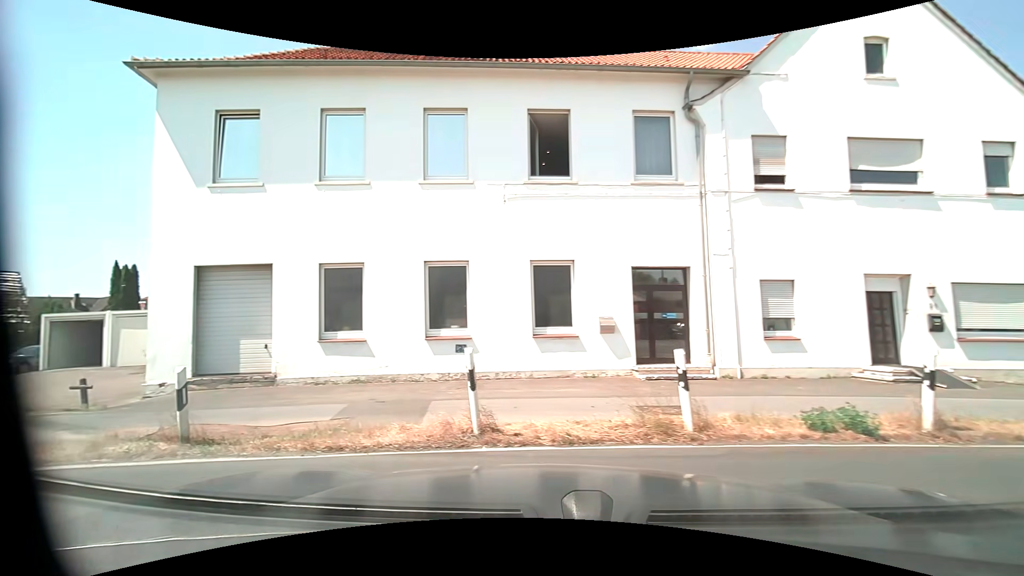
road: residential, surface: asphalt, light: Day
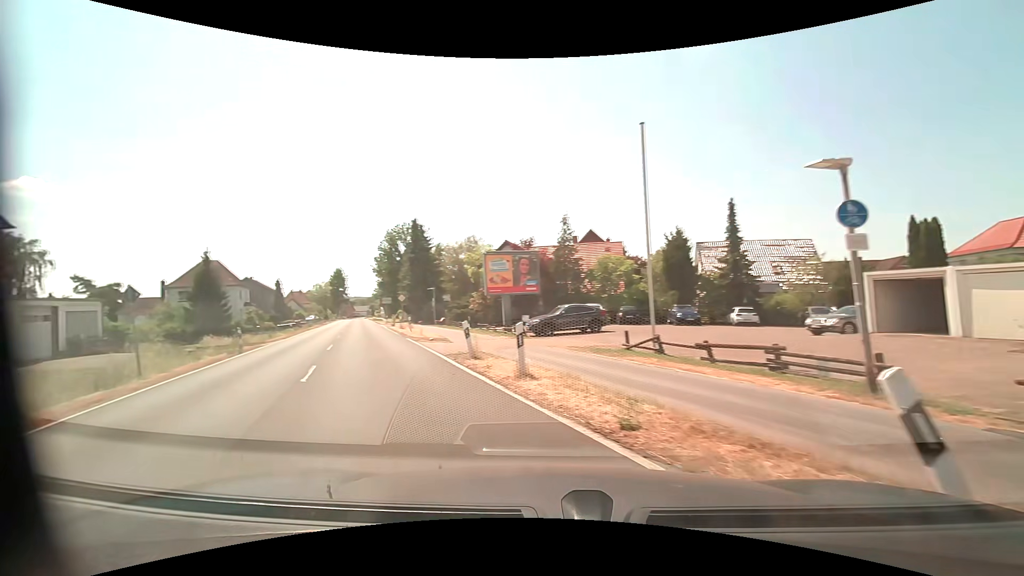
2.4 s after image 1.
(-3.5, +4.8) m; -73°
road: primary
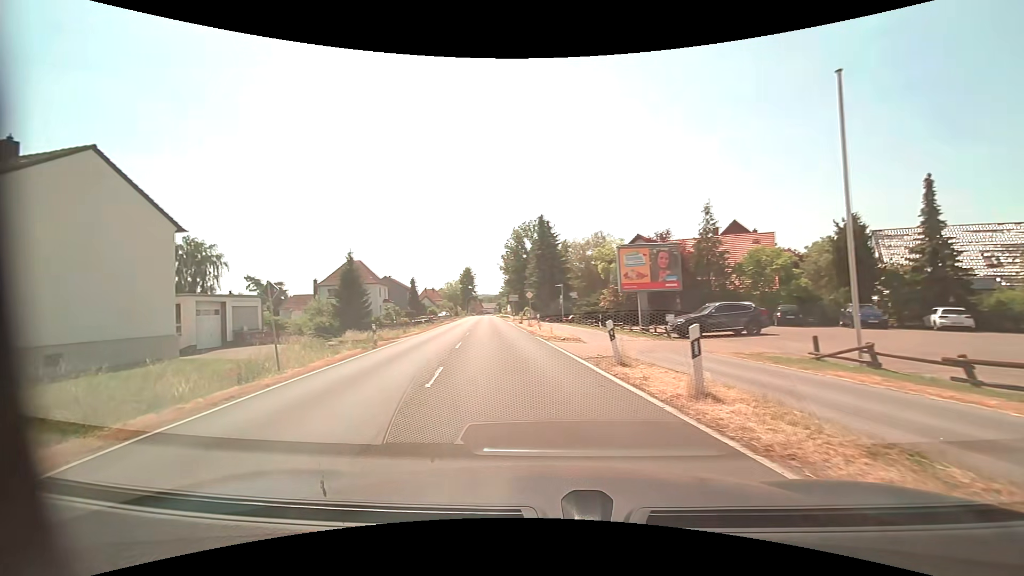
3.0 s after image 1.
(-0.3, +2.0) m; -15°
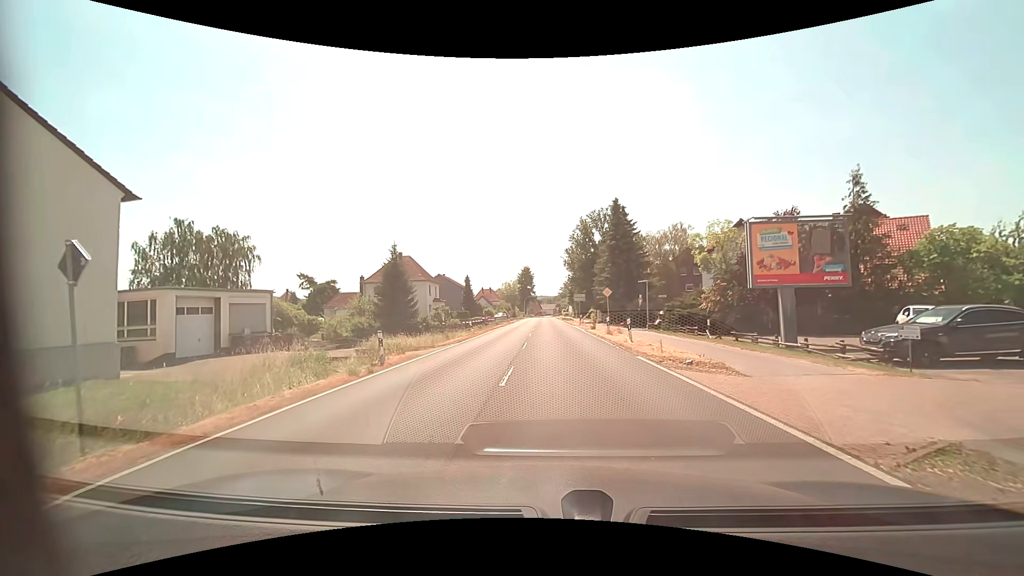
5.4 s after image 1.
(-1.3, +9.2) m; -8°
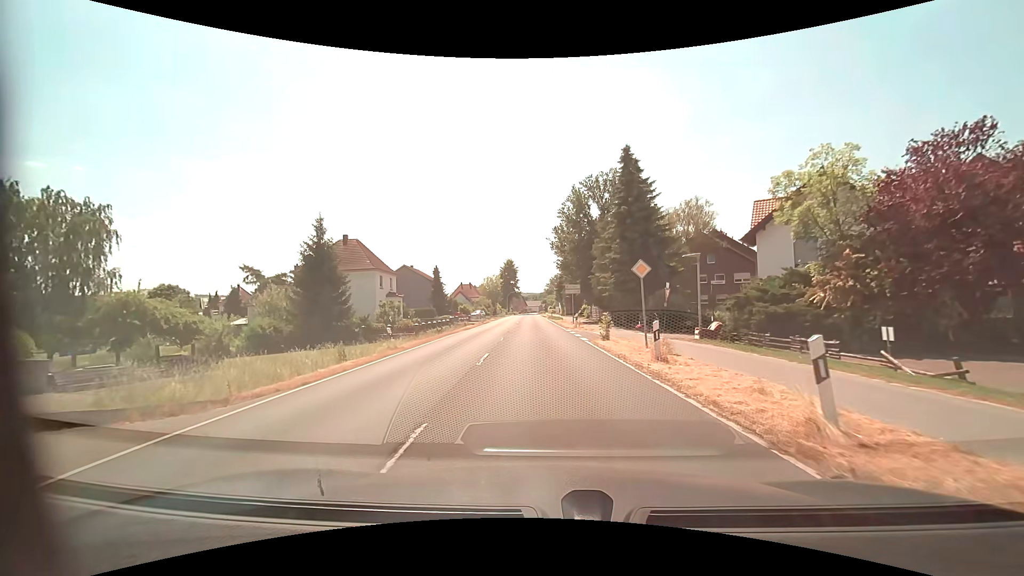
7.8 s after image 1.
(+0.5, +15.7) m; +2°
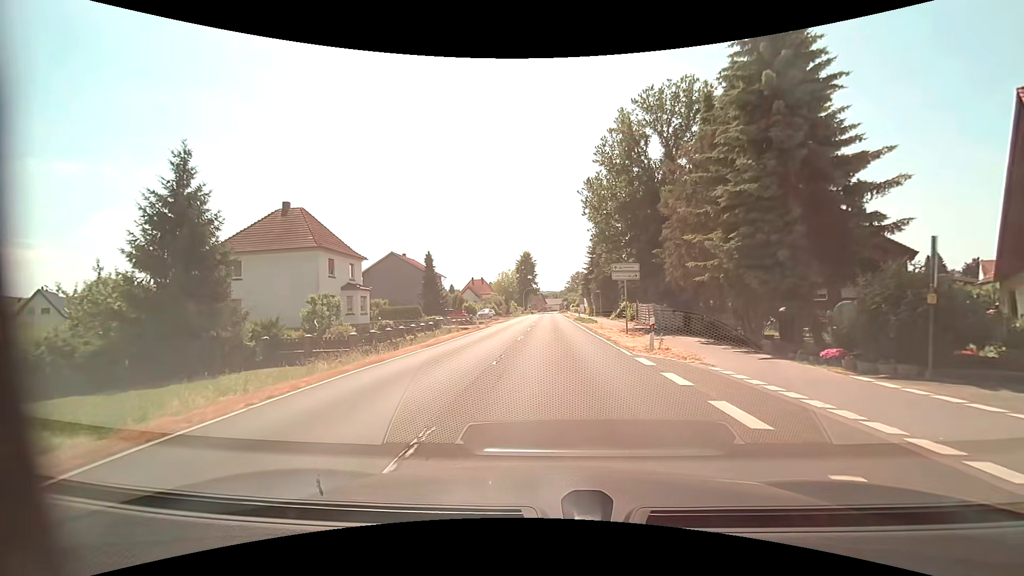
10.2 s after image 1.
(-0.5, +18.7) m; -2°
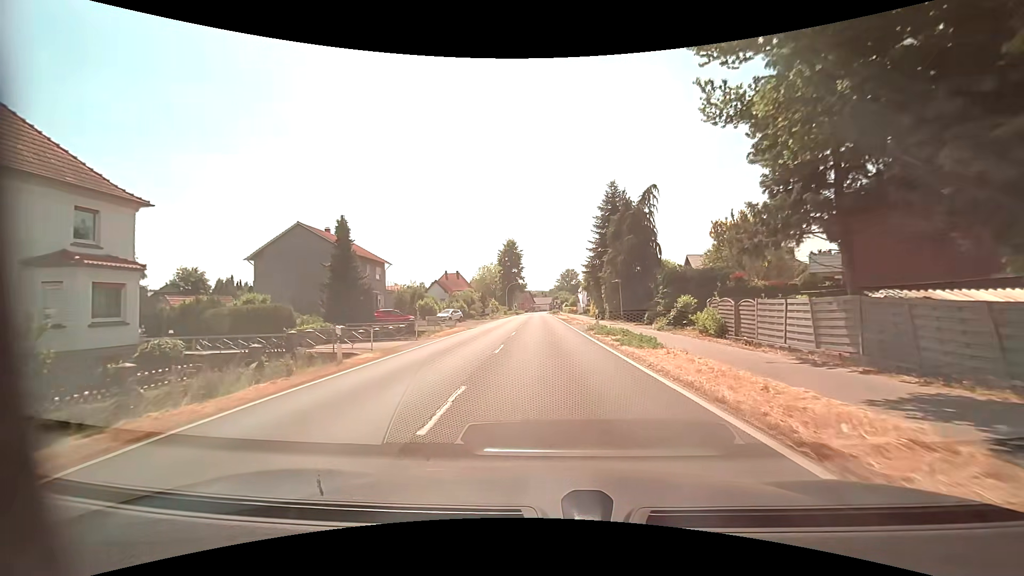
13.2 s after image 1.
(0.0, +24.8) m; +1°
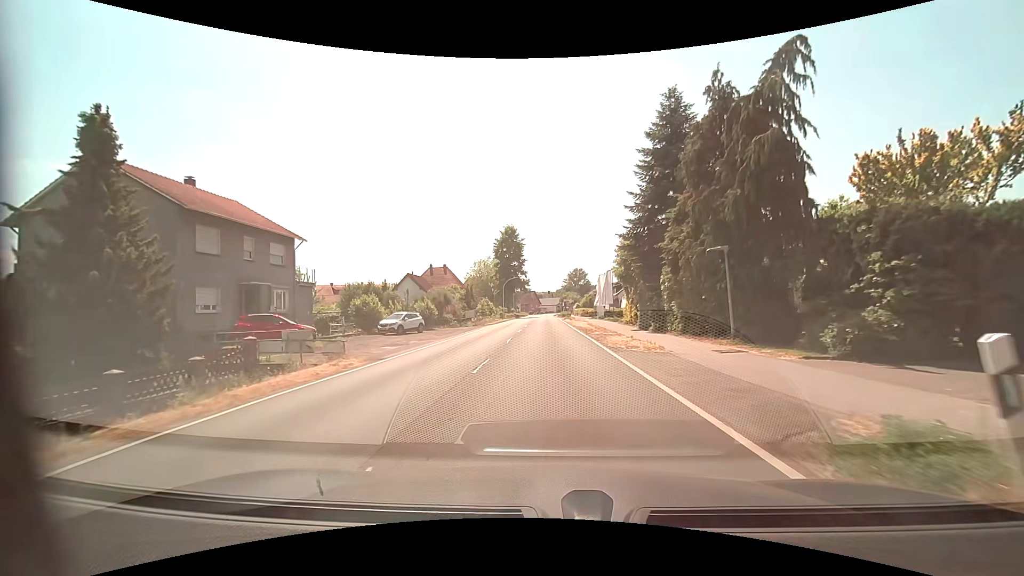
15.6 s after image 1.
(0.0, +22.5) m; -1°
(0, +10) (0, +20) (0, +30) (0, +40) (0, +50) (0, +60) (0, +70) (0, +80) (0, +90) (0, +100) m
